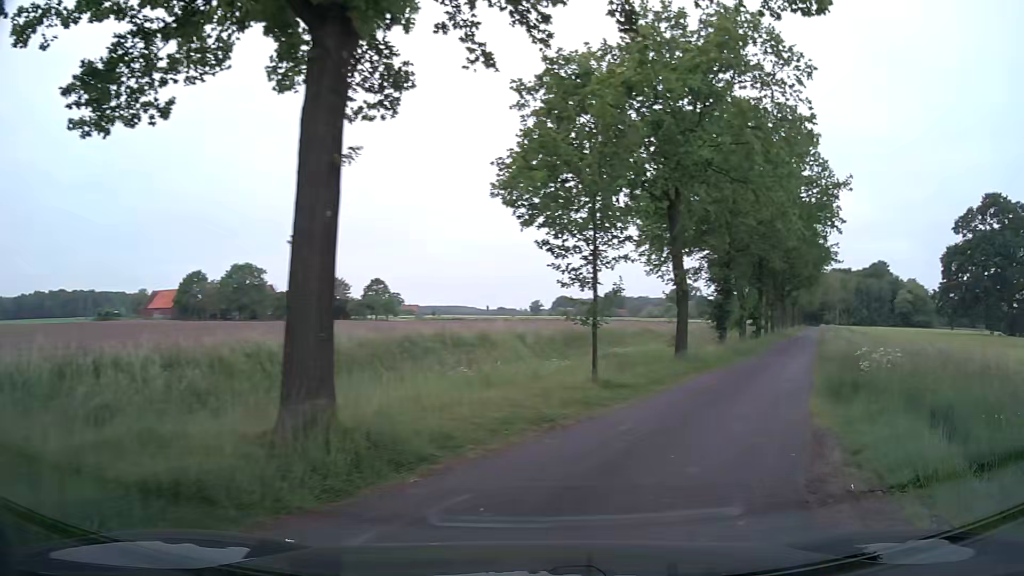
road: unclassified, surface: asphalt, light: Day
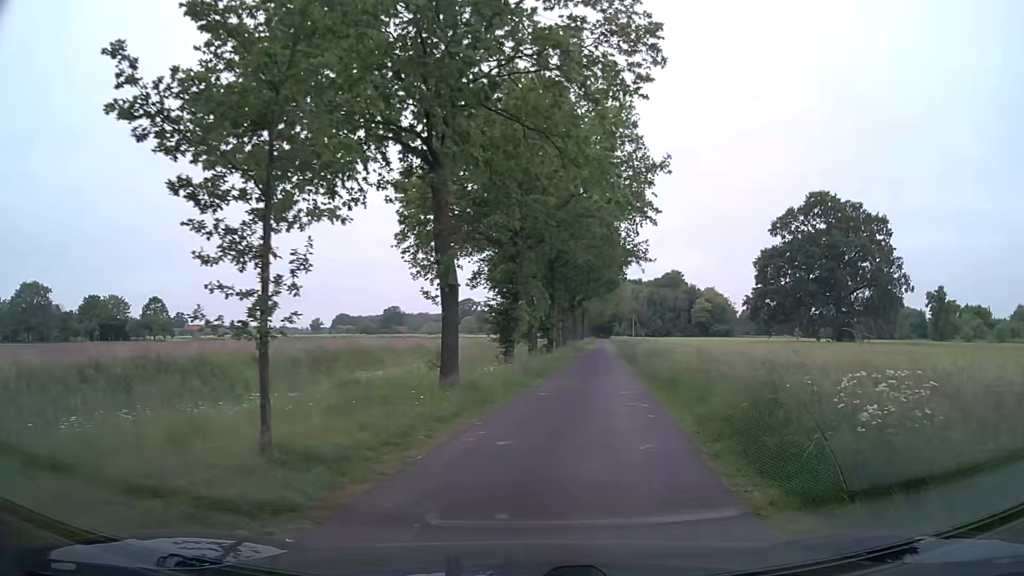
(+1.4, +7.9) m; +17°
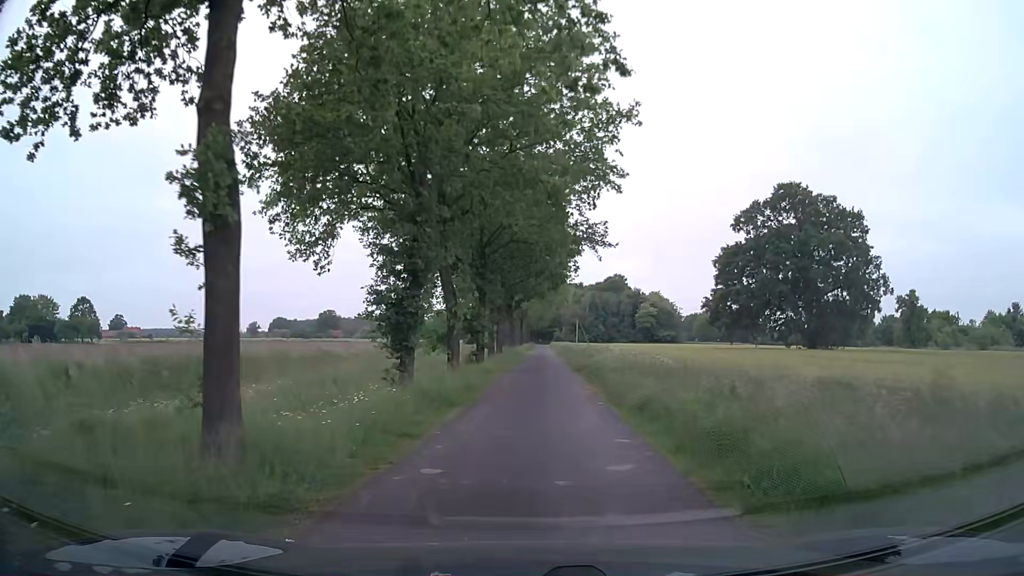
(+0.6, +9.6) m; +6°
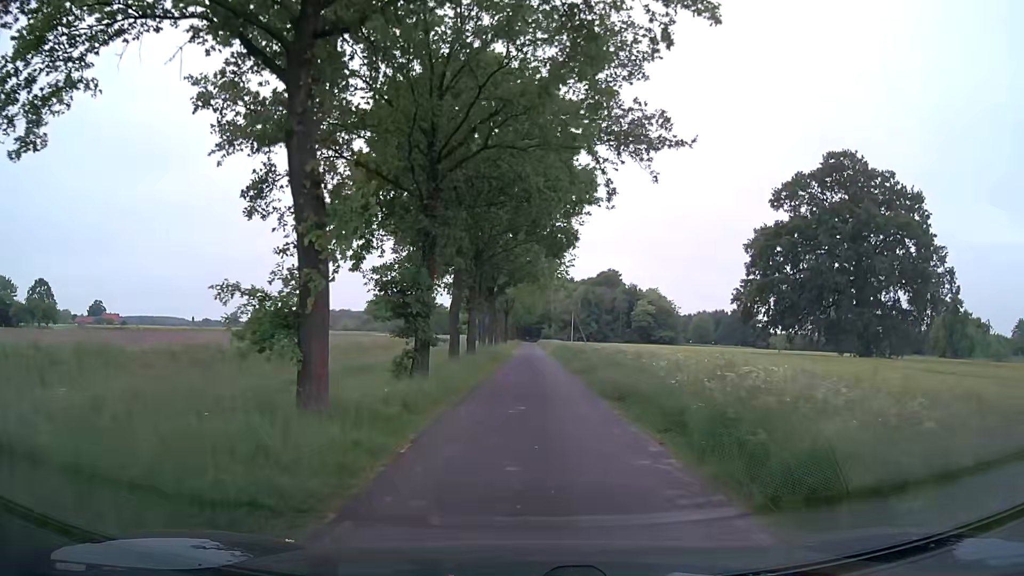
(0.0, +16.4) m; 0°
(0, +10) (0, +20) (+1, +30) (+1, +40) (+1, +50) (+1, +60) (+1, +70) (+1, +80) (+2, +90) (+2, +100) m
